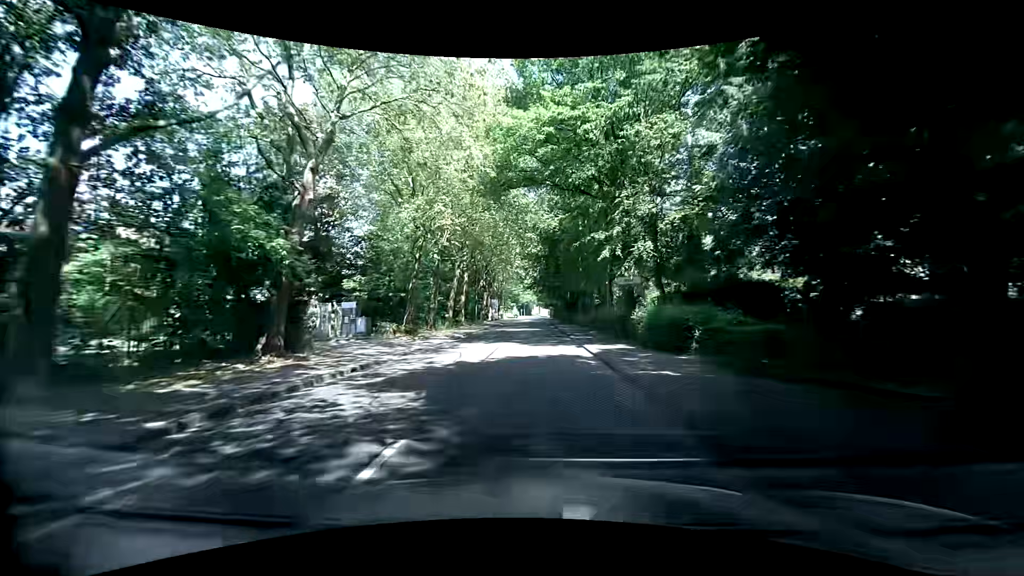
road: tertiary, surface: asphalt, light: Day
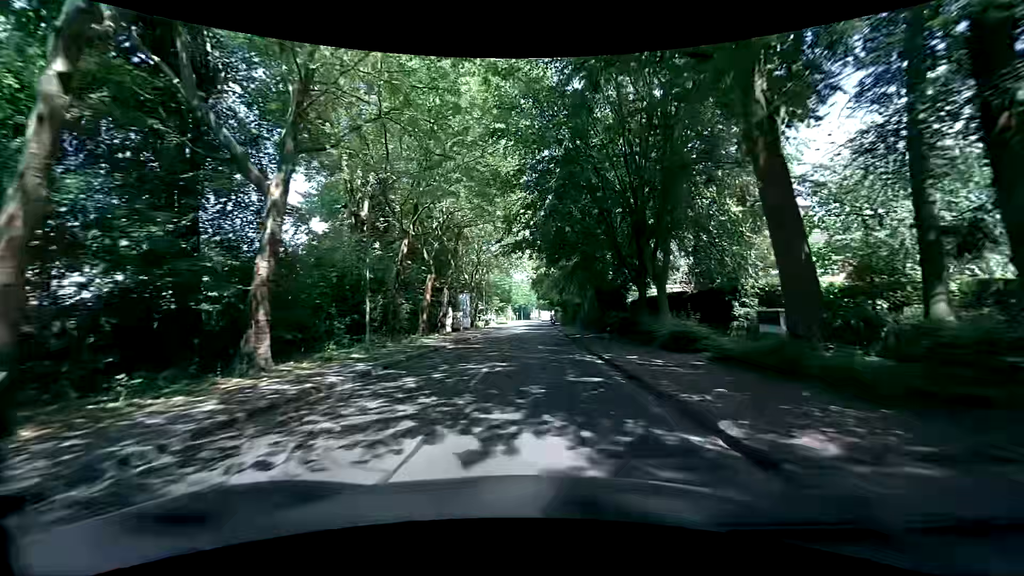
(+0.1, +38.1) m; 0°
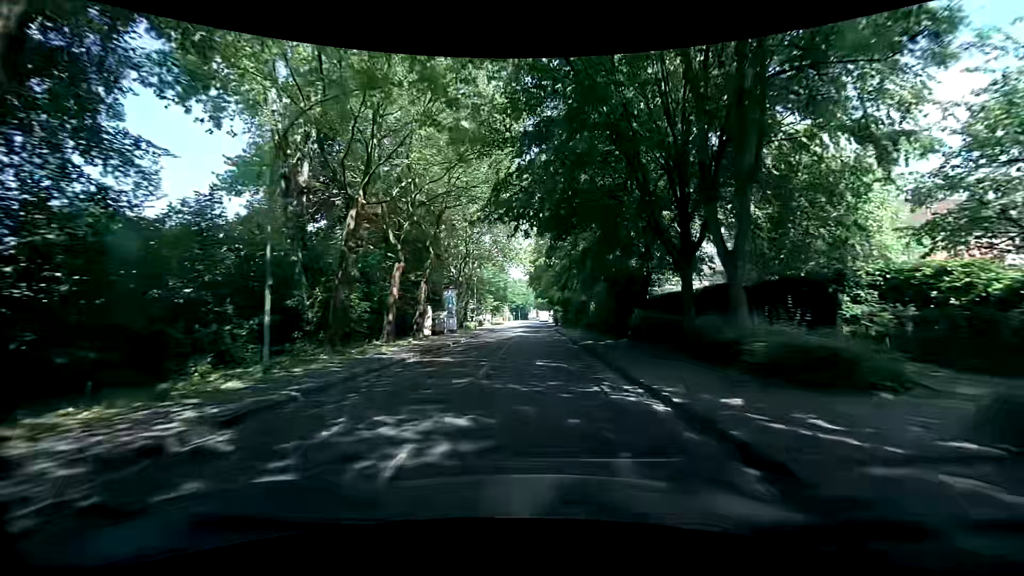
(+0.1, +7.6) m; +1°
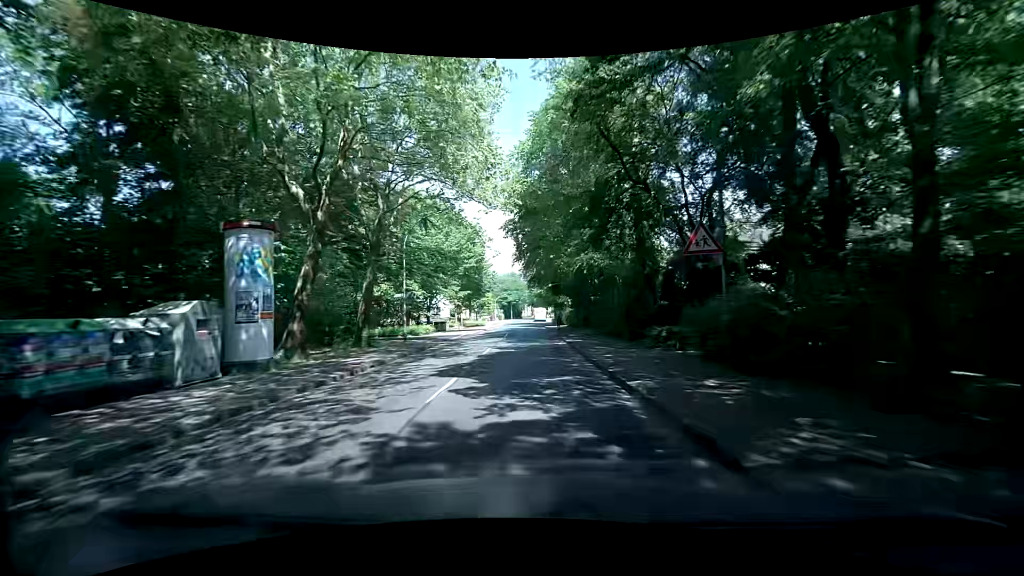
(-0.1, +30.4) m; +1°
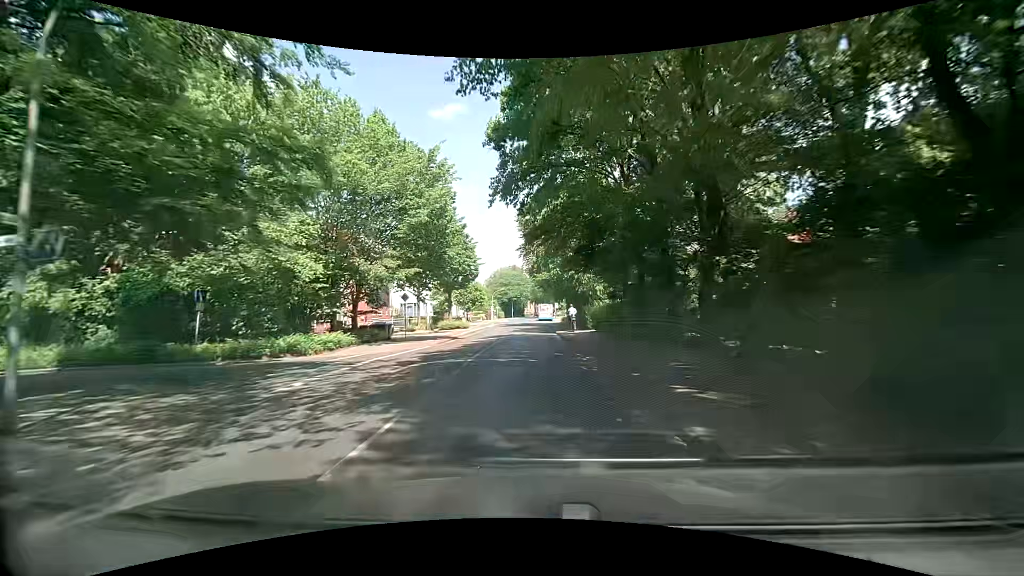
(-0.3, +22.2) m; -1°
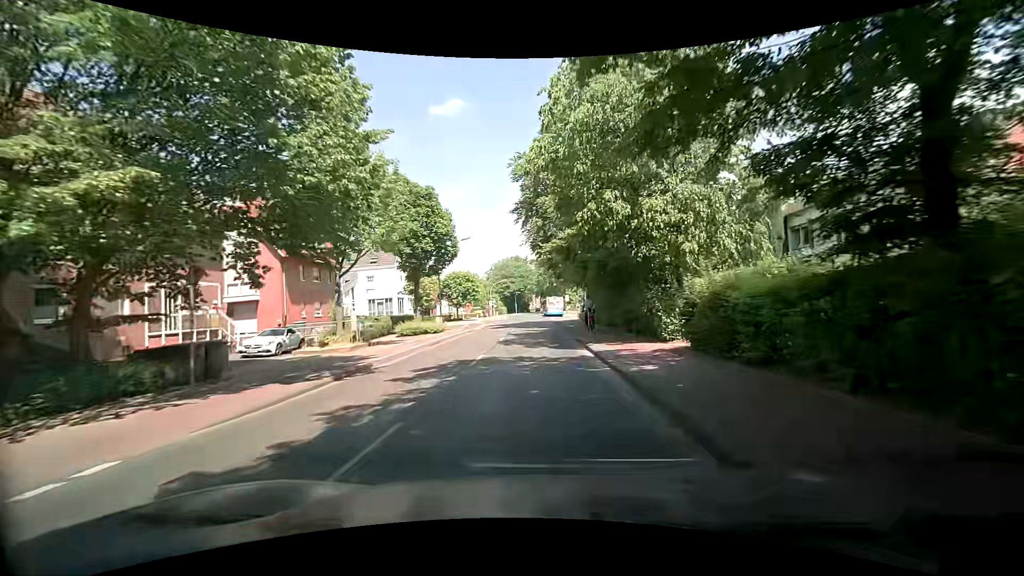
(-0.1, +18.3) m; 0°
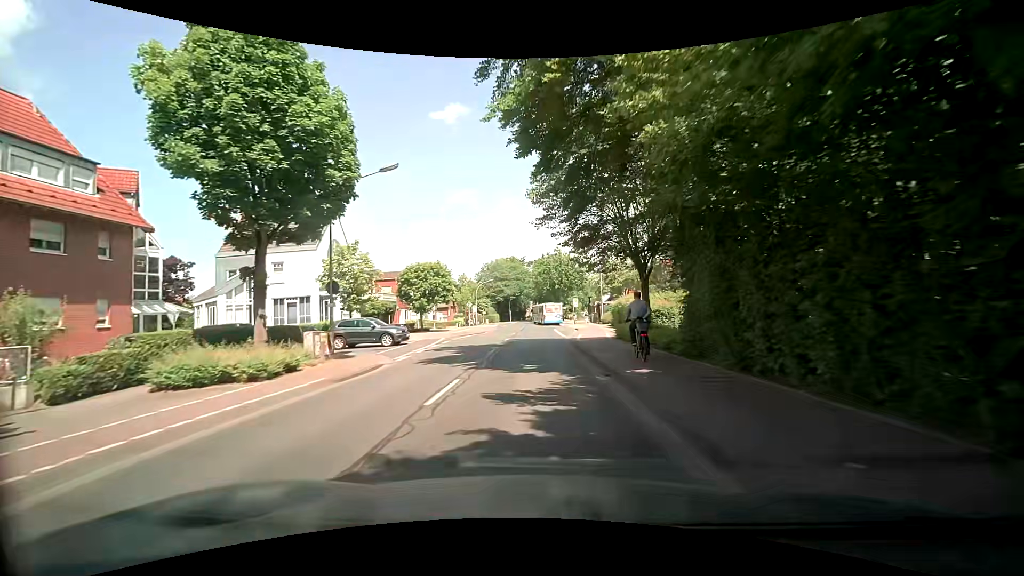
(-0.4, +22.9) m; -1°
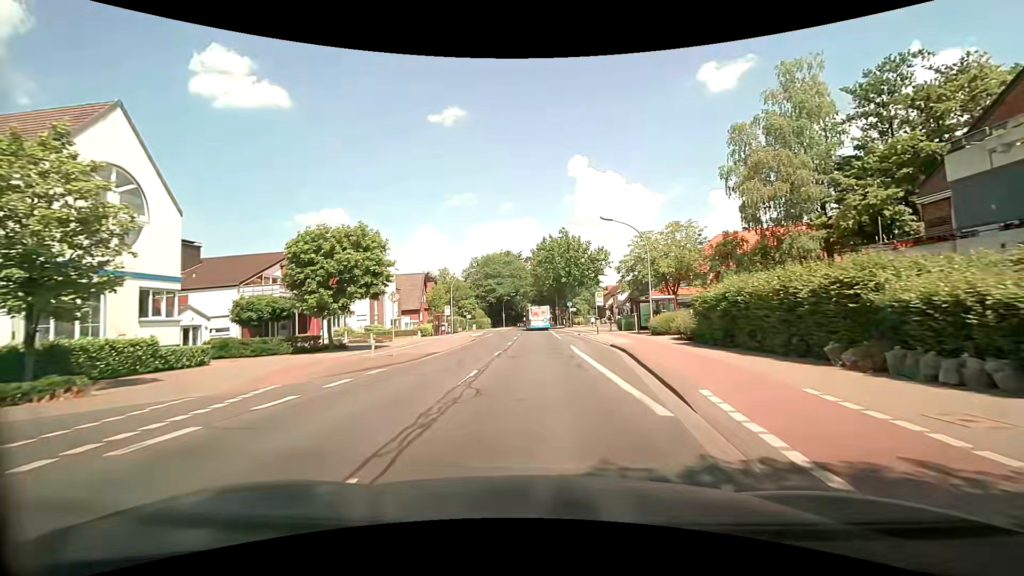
(0.0, +24.3) m; +1°
(0, +10) (0, +20) (0, +30) (0, +40) (0, +50) (0, +60) (-1, +70) (-1, +80) (-1, +90) (-1, +100) m
